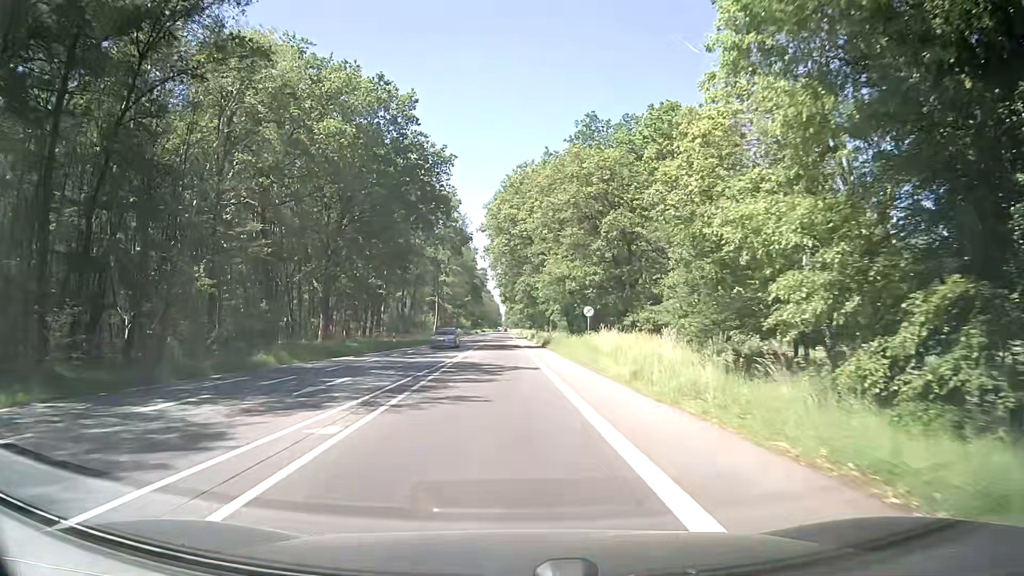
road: secondary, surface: asphalt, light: Day
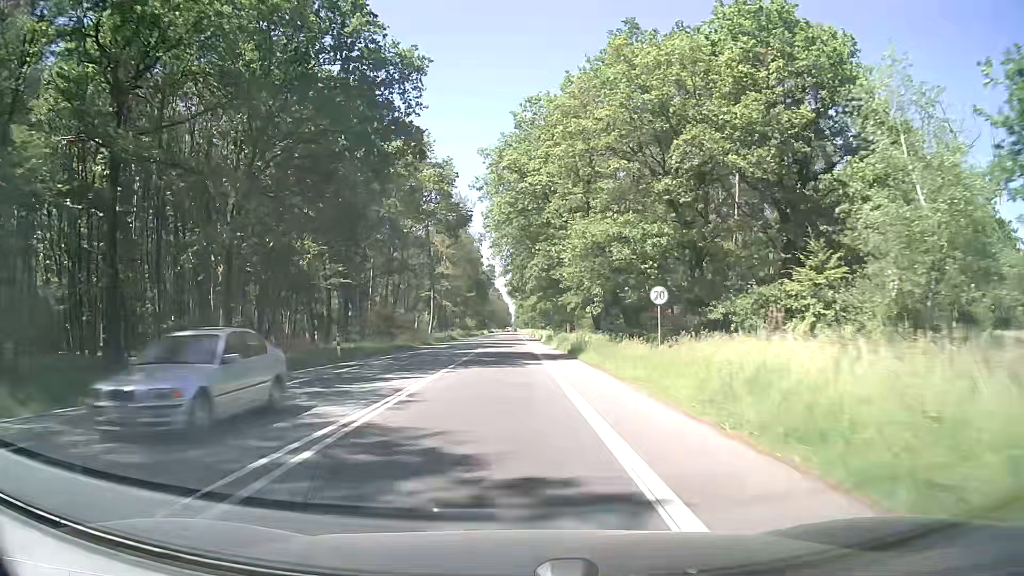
(-0.1, +18.6) m; 0°
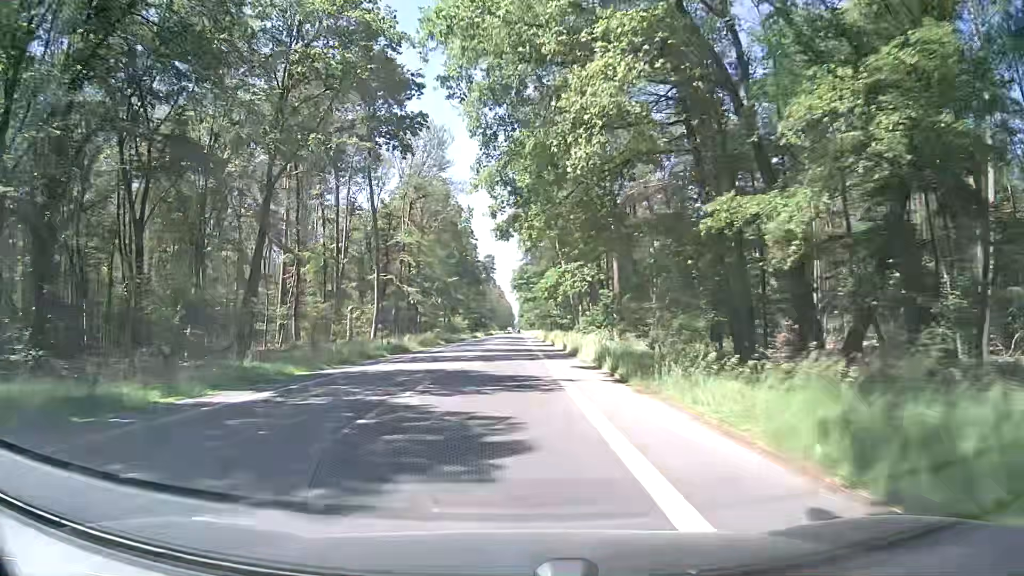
(-0.3, +41.0) m; 0°
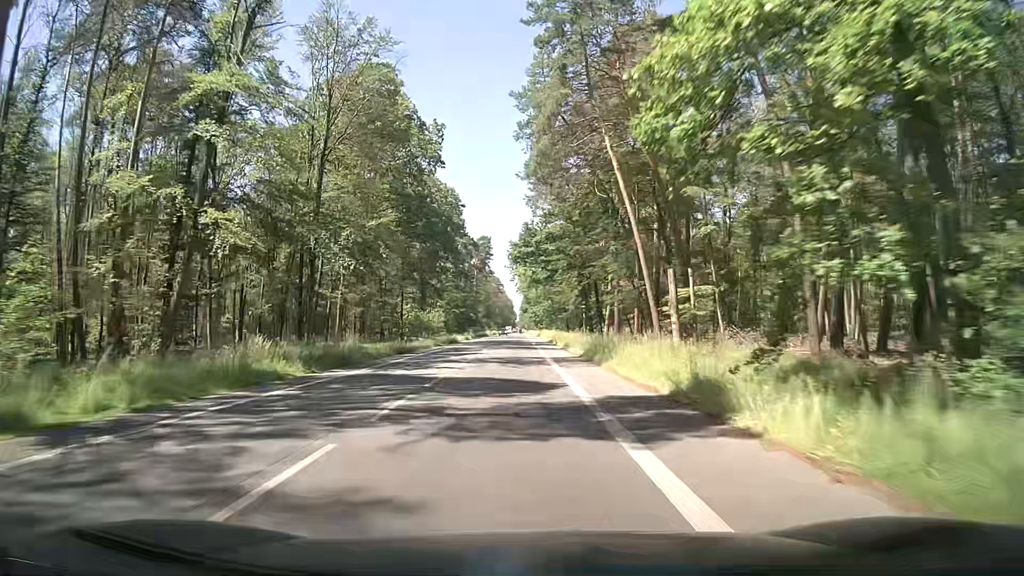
(-0.2, +45.8) m; 0°
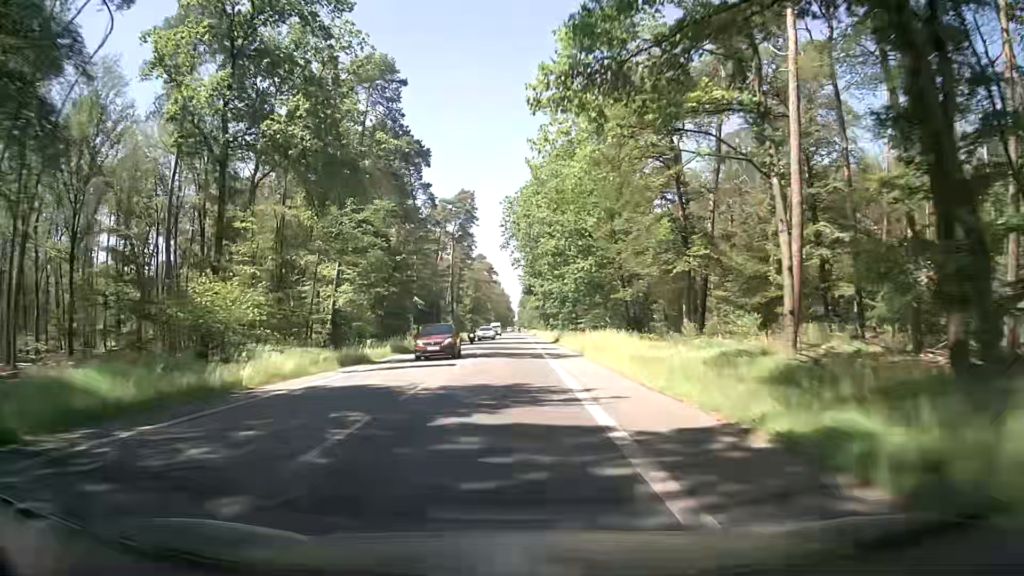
(0.0, +63.5) m; +1°
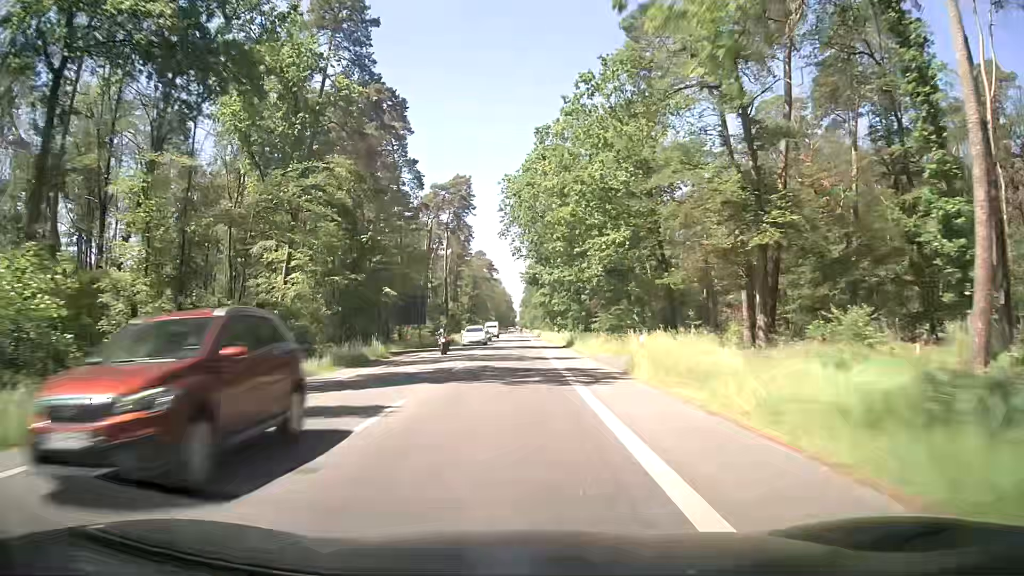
(-0.2, +13.4) m; -2°
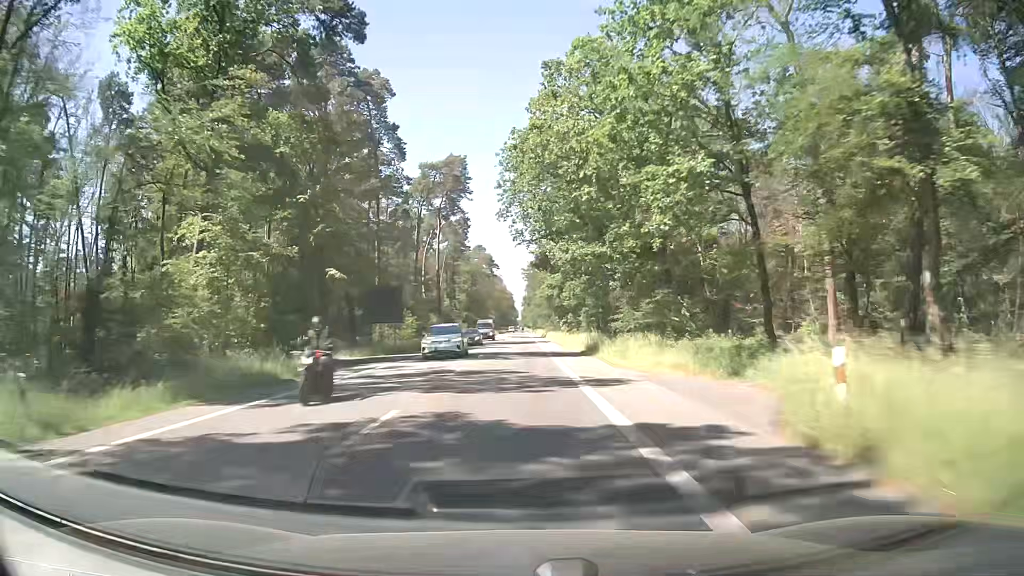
(0.0, +13.5) m; 0°
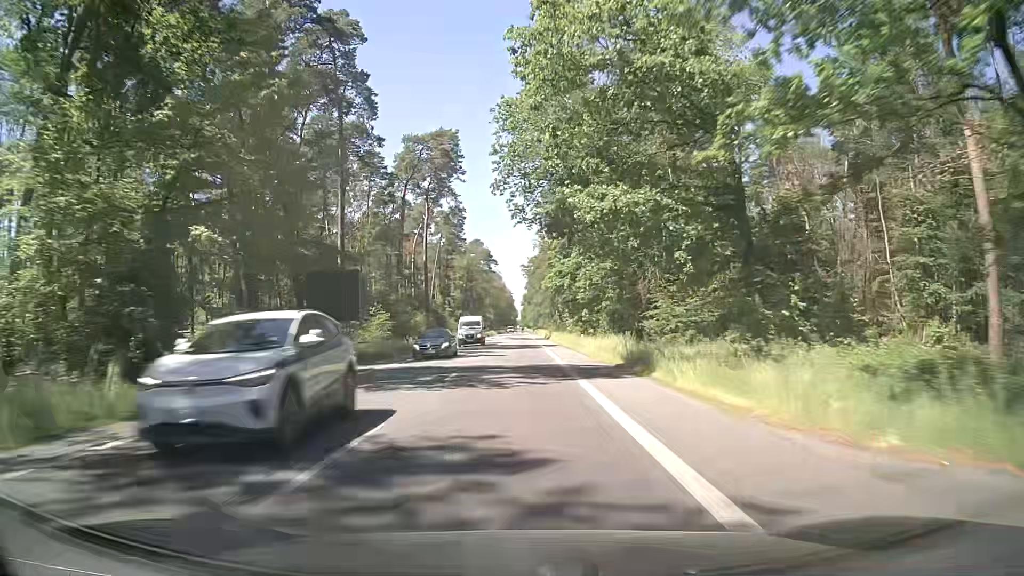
(+0.2, +13.6) m; +1°
(0, +10) (0, +20) (0, +30) (0, +40) (0, +50) (0, +60) (0, +70) (0, +80) (0, +90) (0, +100) m
